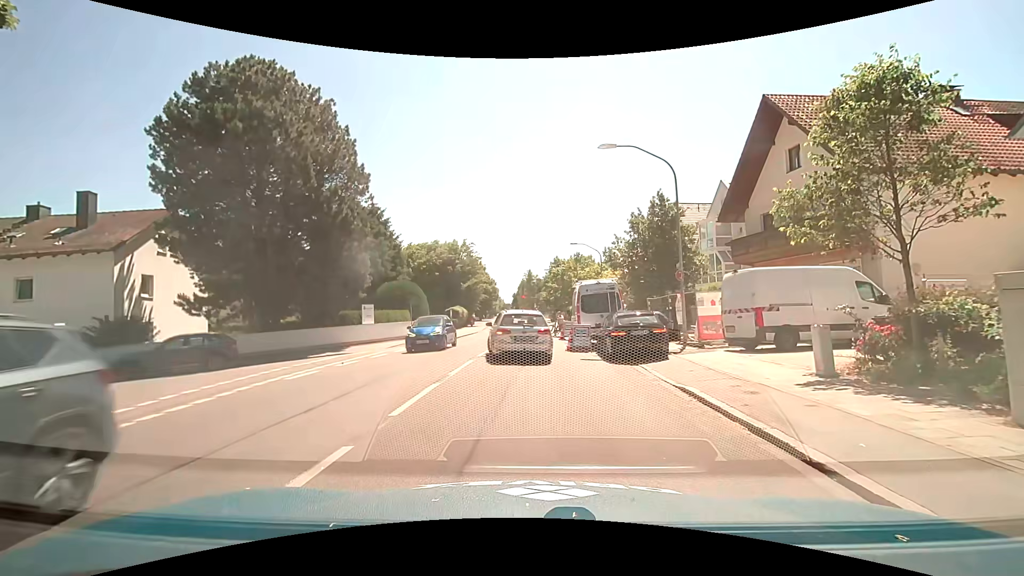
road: secondary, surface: asphalt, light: Day
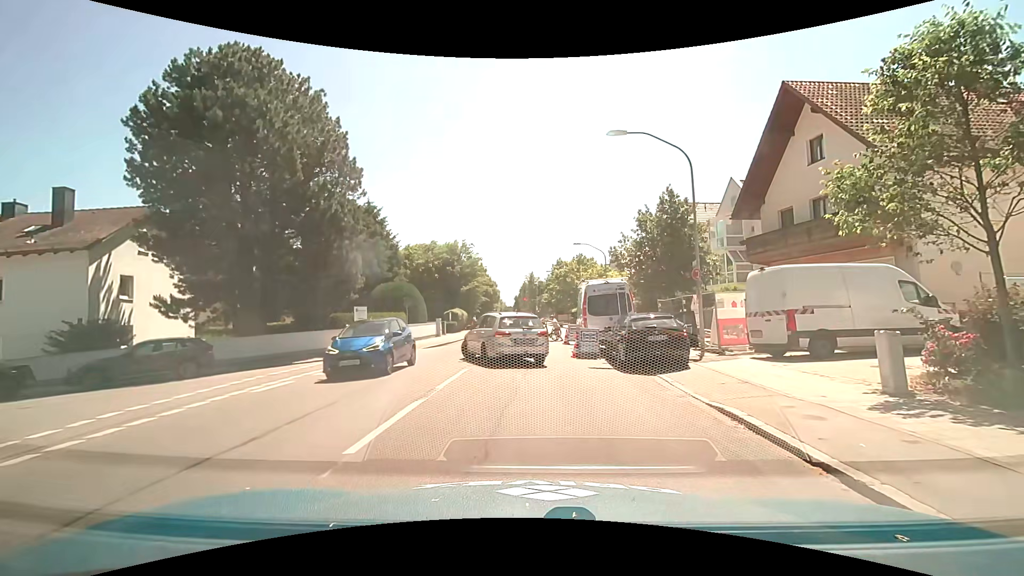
(0.0, +1.7) m; -2°
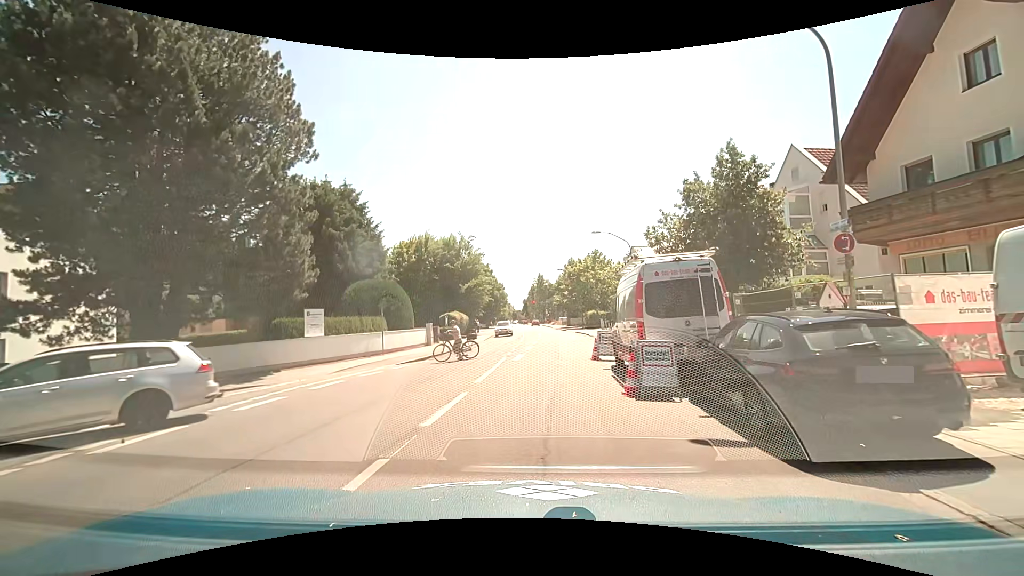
(+0.1, +7.9) m; +1°
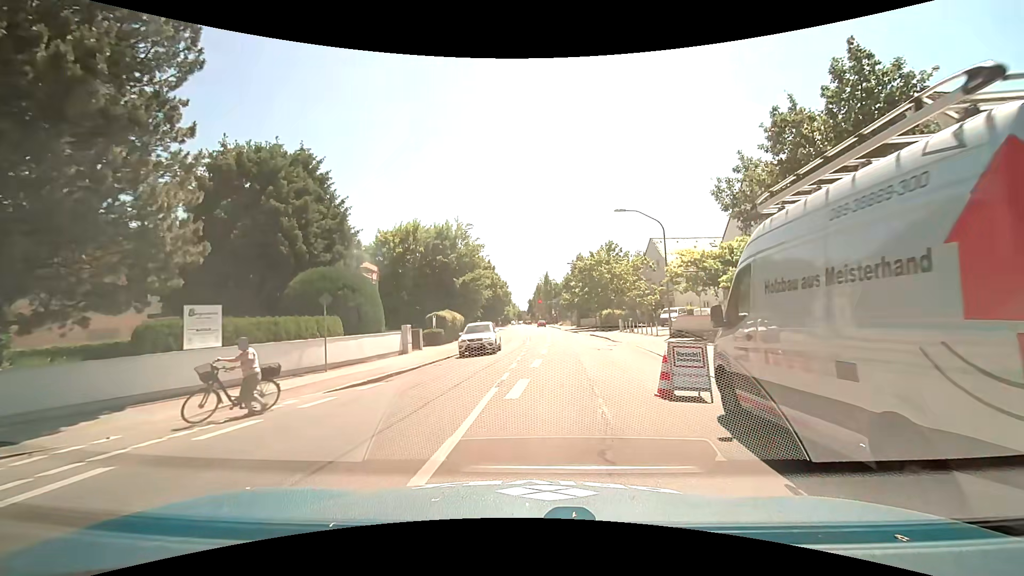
(-0.1, +8.3) m; -1°
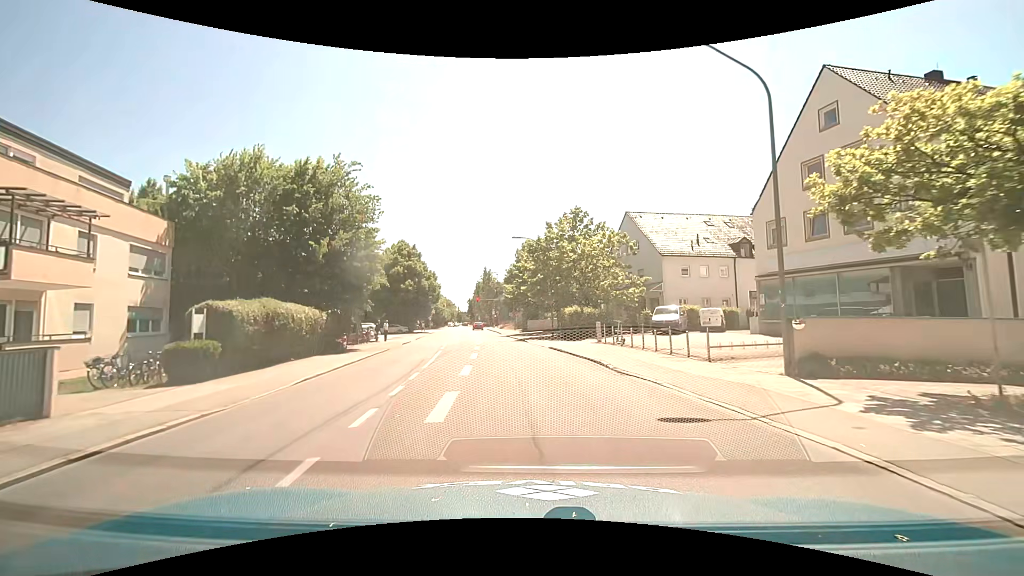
(+1.1, +20.2) m; +7°
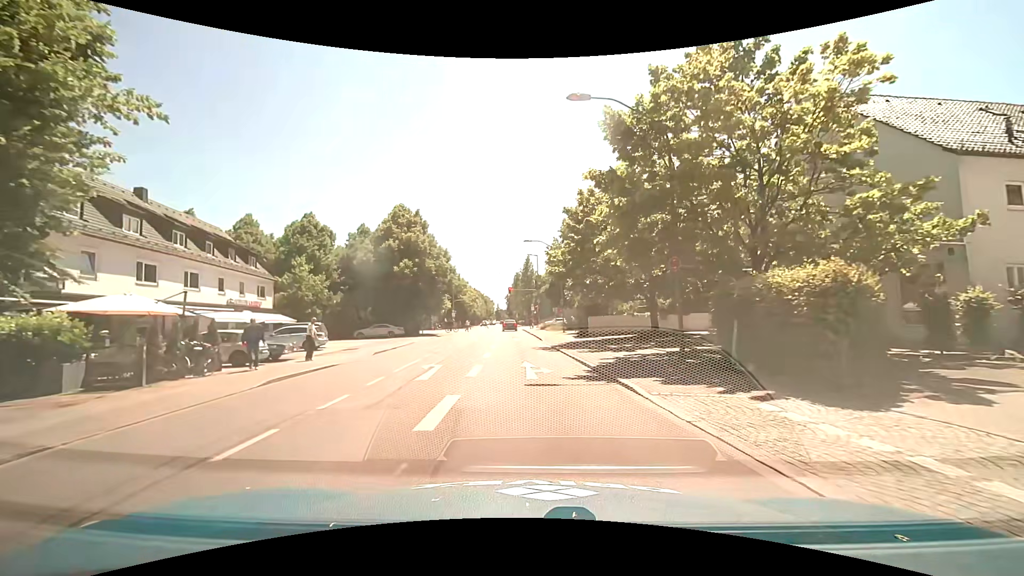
(-1.2, +24.8) m; -5°
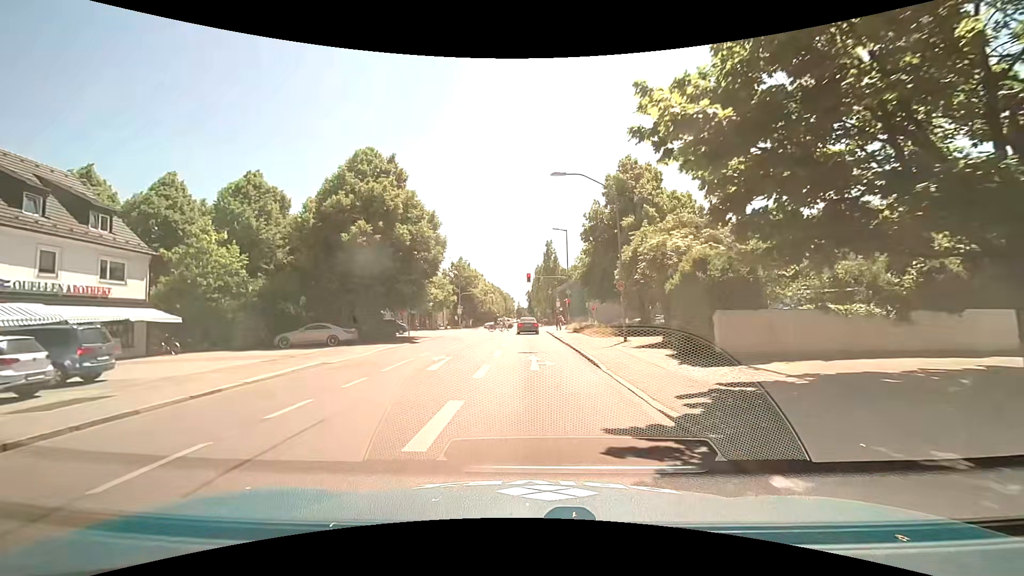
(-0.2, +19.0) m; -3°
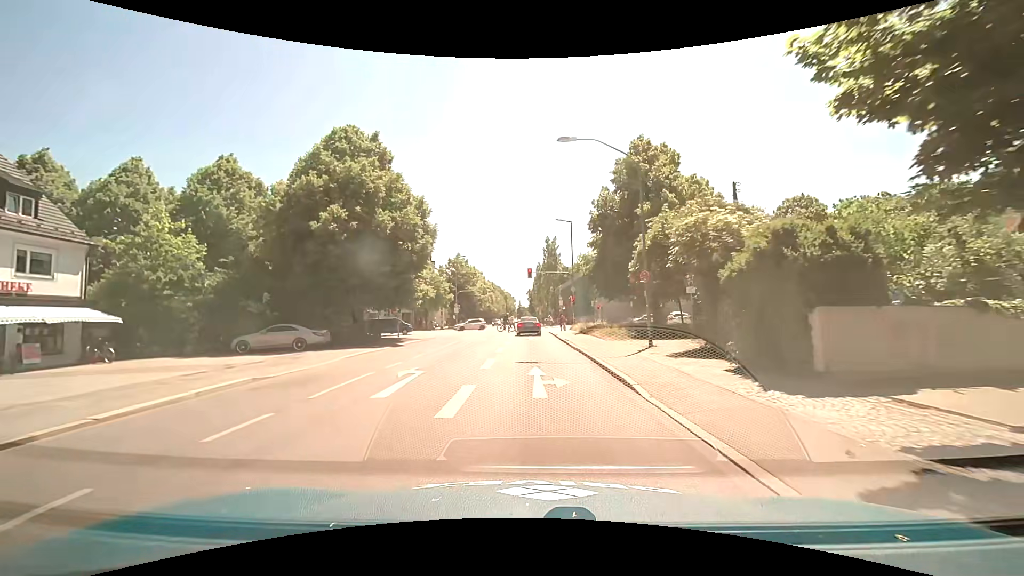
(+0.1, +4.5) m; +1°
